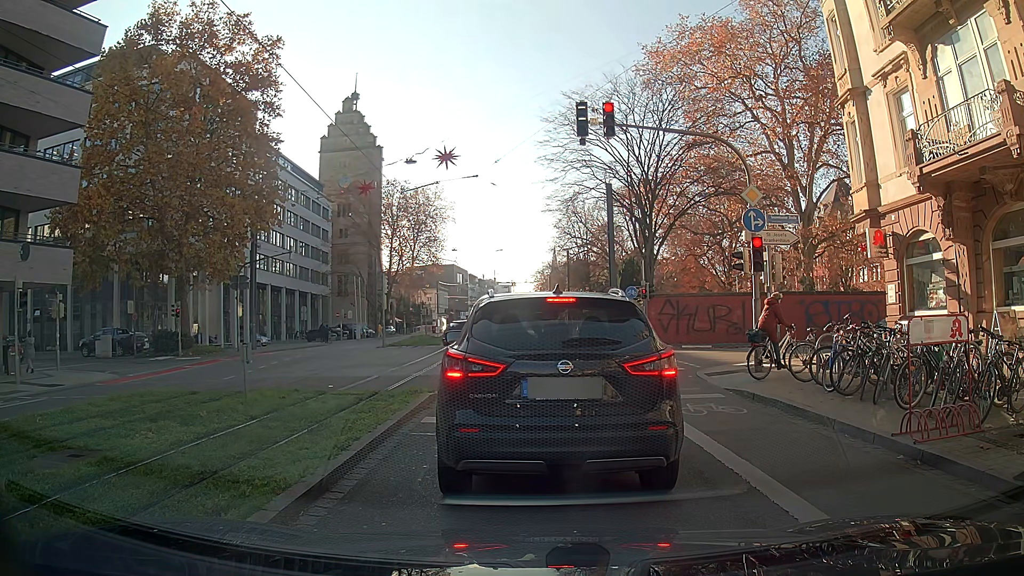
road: primary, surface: asphalt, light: Day
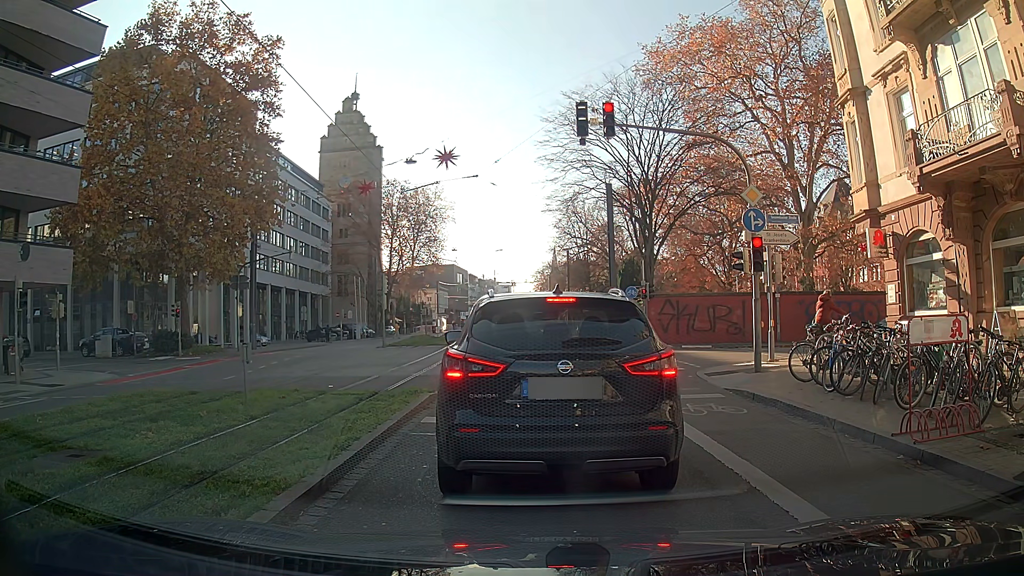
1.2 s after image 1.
(0.0, 0.0) m; 0°
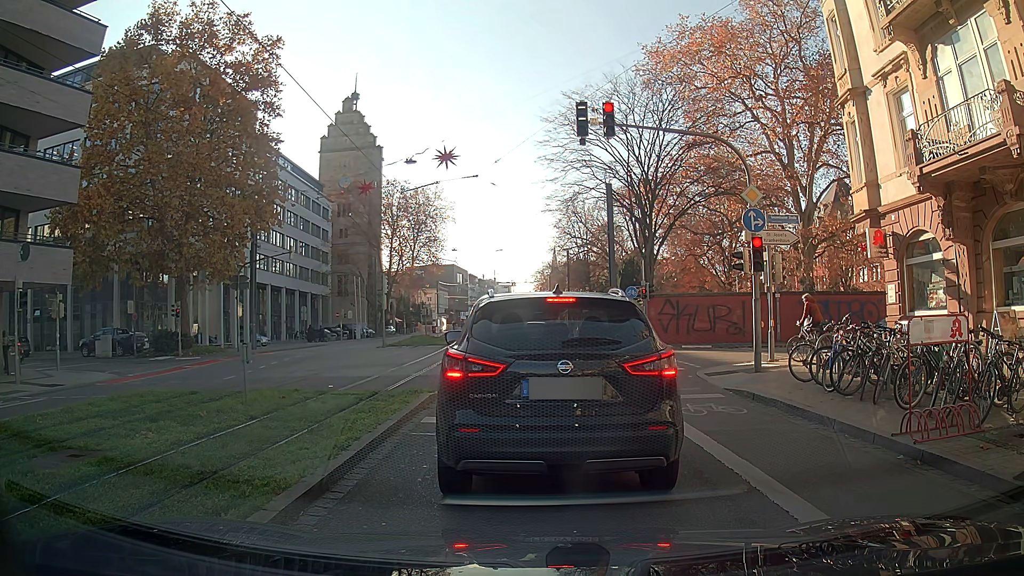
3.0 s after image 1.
(0.0, 0.0) m; 0°
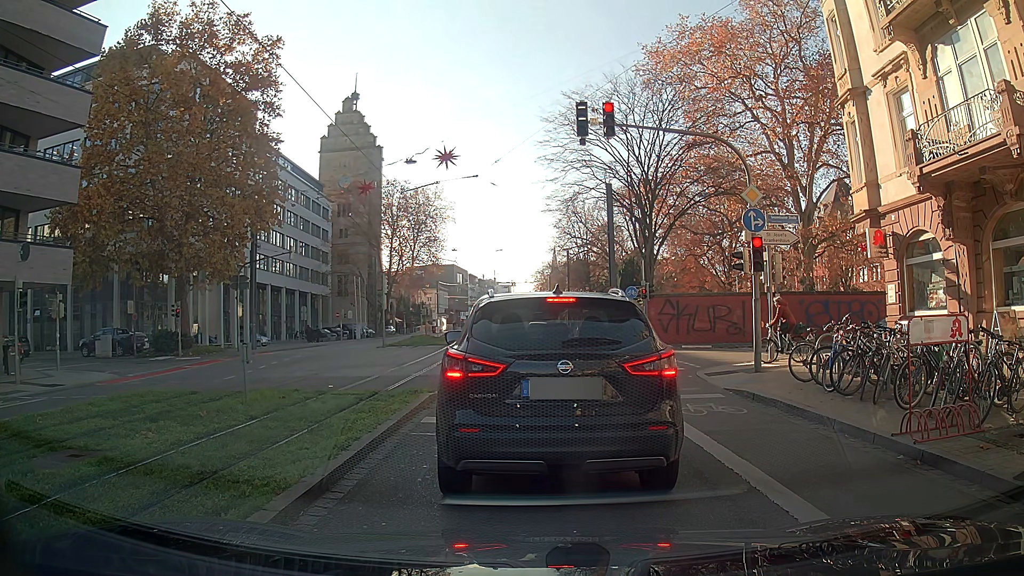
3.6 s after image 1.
(0.0, 0.0) m; 0°
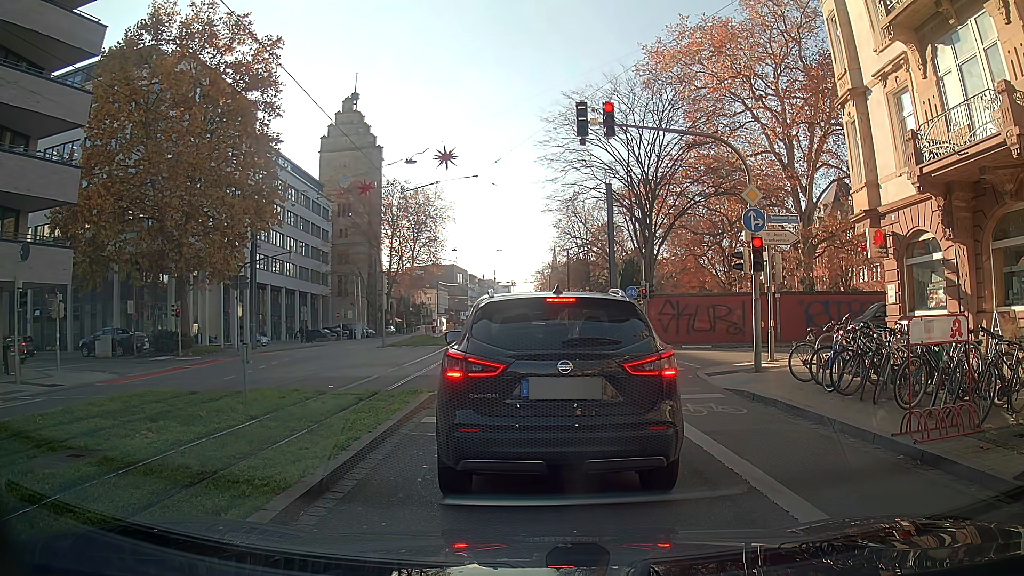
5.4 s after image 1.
(0.0, 0.0) m; 0°
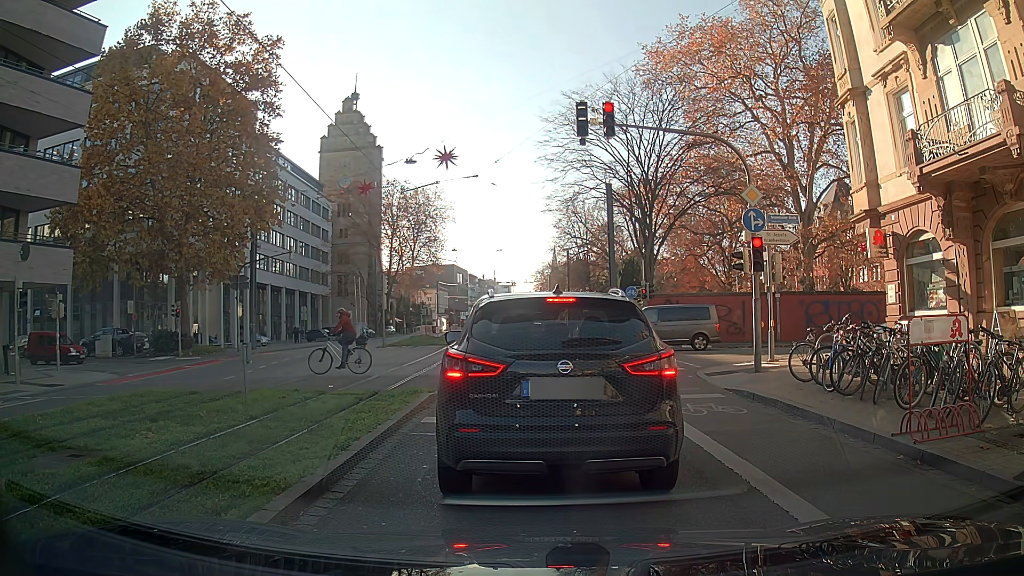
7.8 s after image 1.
(0.0, 0.0) m; 0°
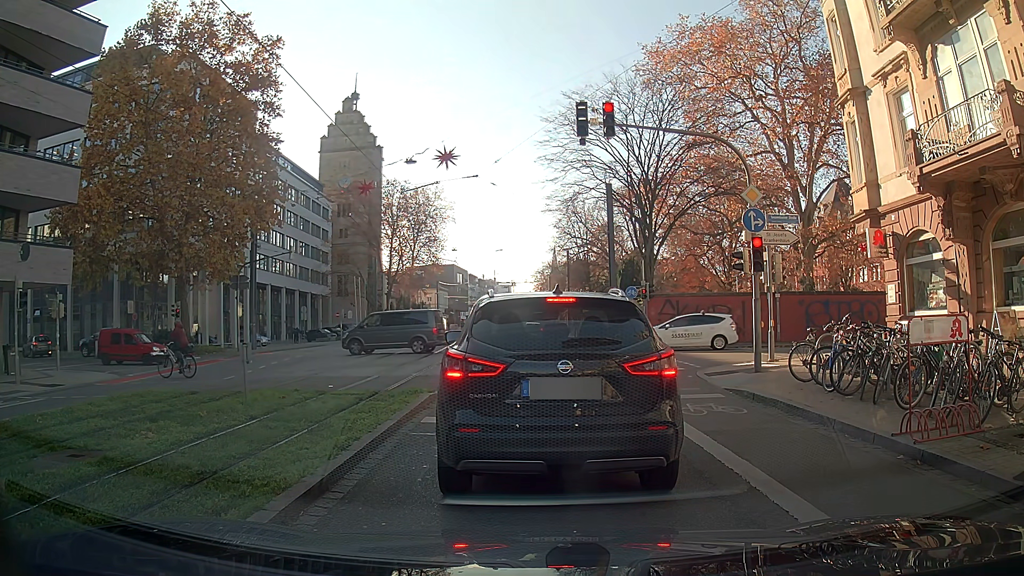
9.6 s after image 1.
(0.0, 0.0) m; 0°
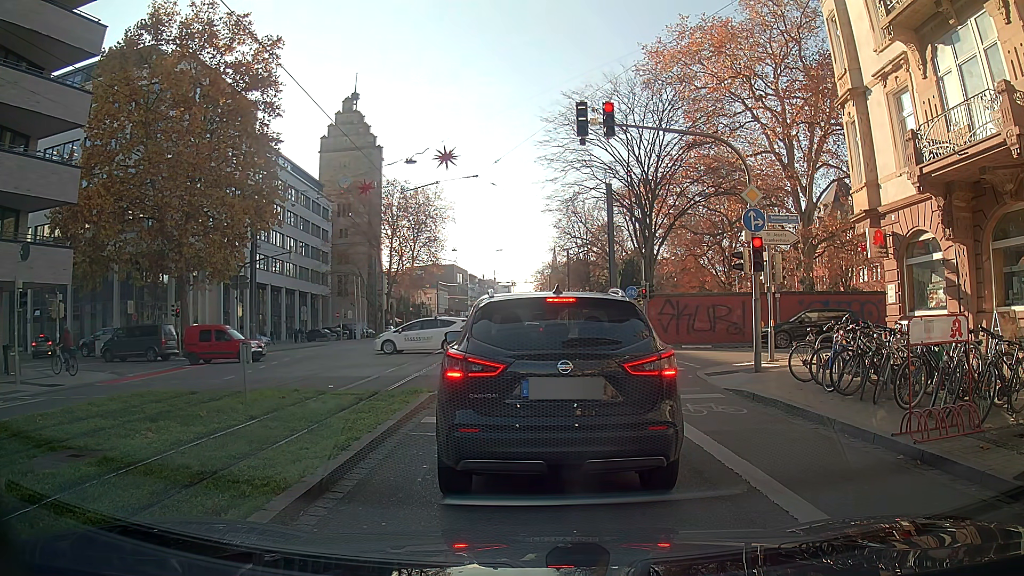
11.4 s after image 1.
(0.0, 0.0) m; 0°
(0, +10) (0, +20) (-1, +30) (-1, +40) (-1, +50) (-1, +60) (-2, +70) (-2, +80) (-3, +90) (-3, +100) m
